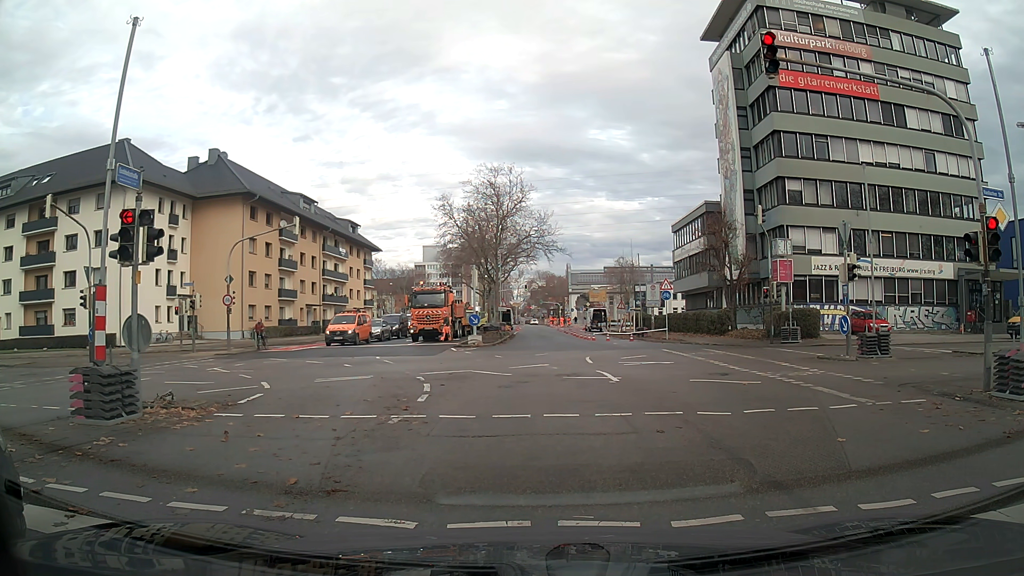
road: secondary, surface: asphalt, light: Day
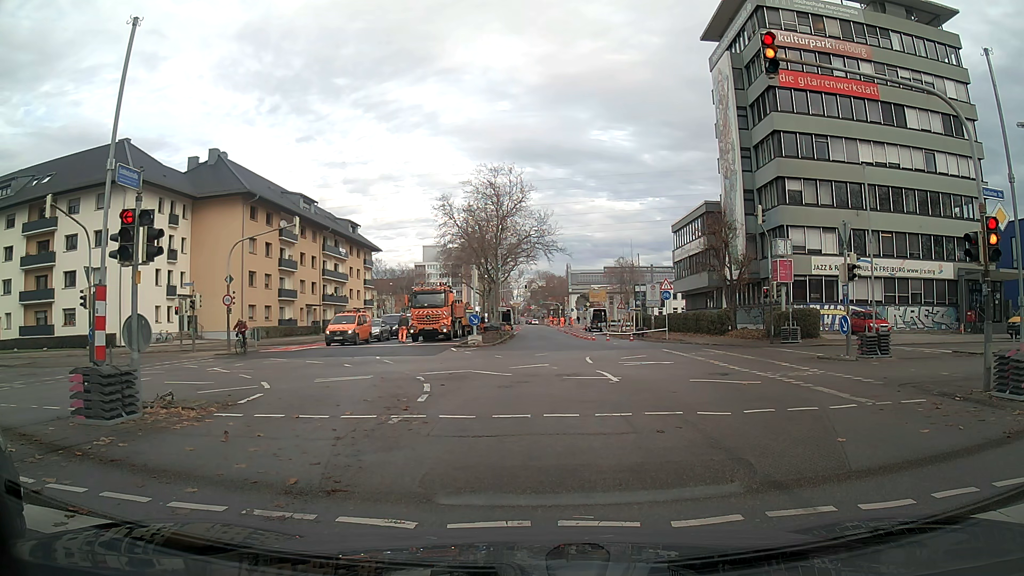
(0.0, 0.0) m; 0°
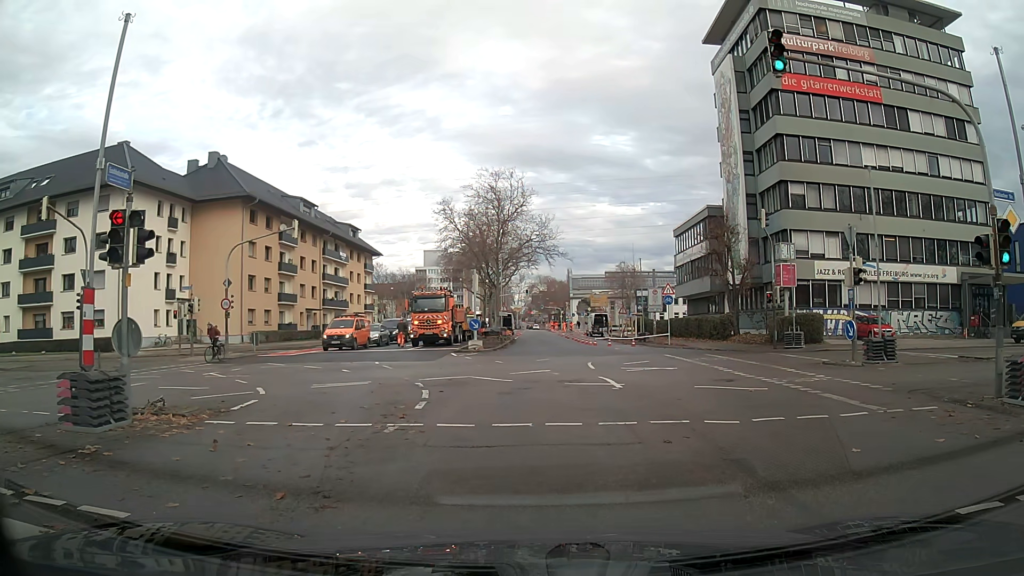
(0.0, +0.4) m; 0°
